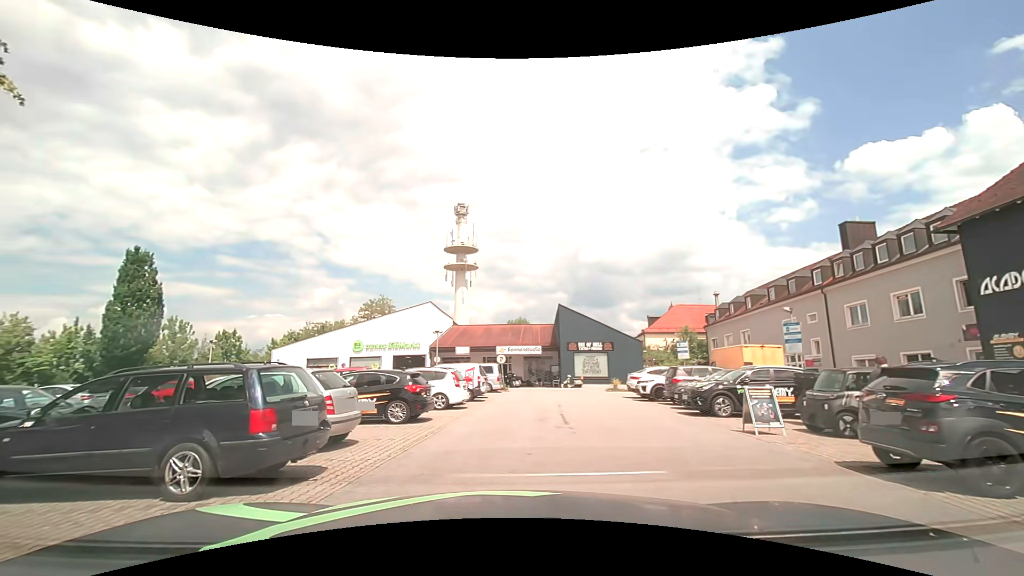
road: residential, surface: asphalt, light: Day
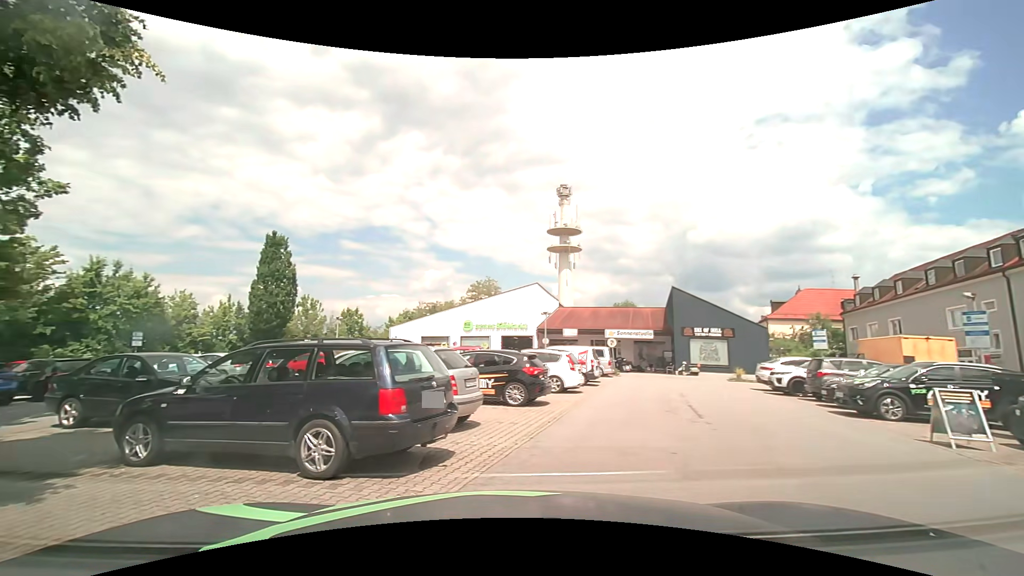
(-0.1, +0.9) m; -9°
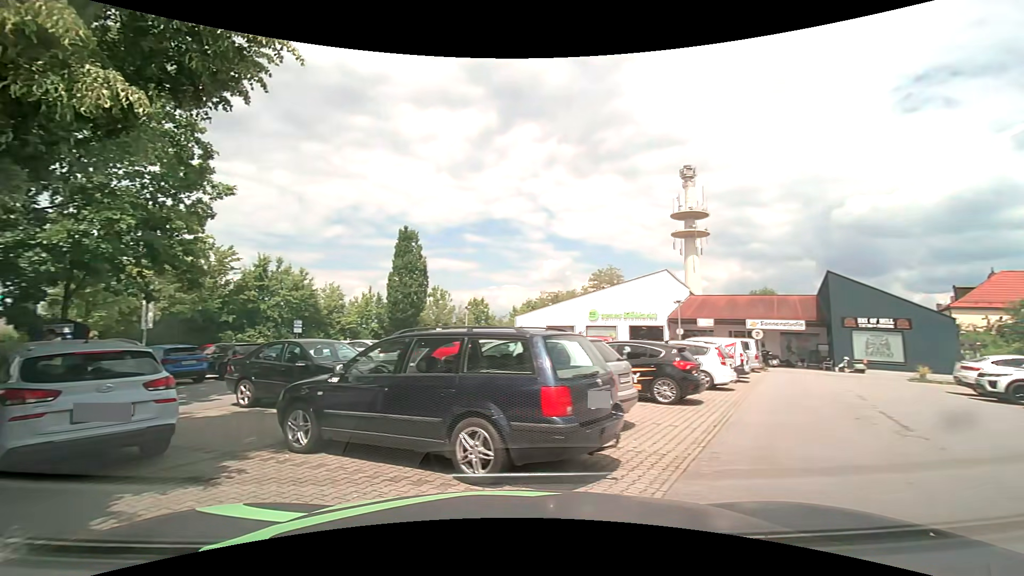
(-0.1, +1.0) m; -13°
